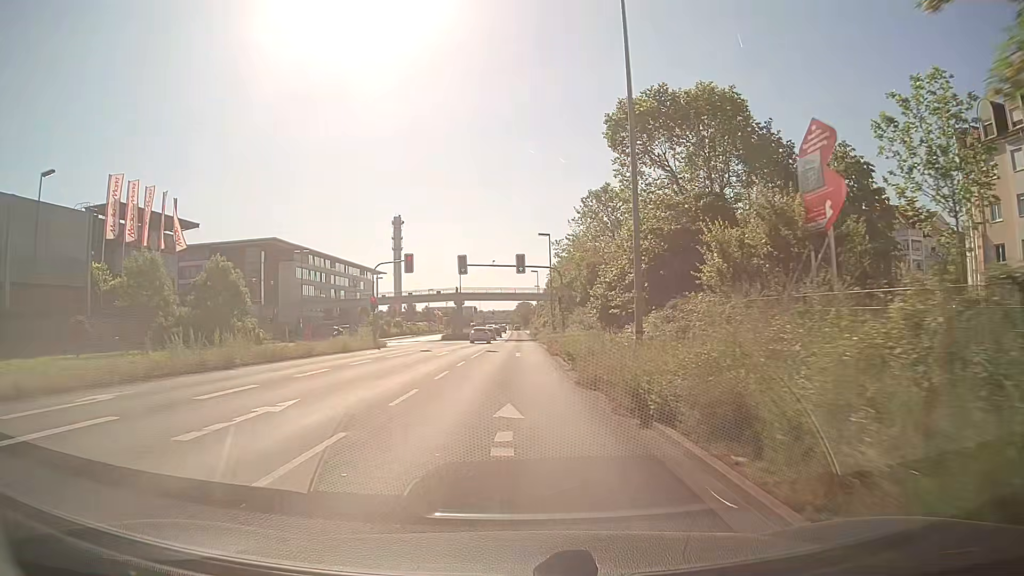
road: primary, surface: asphalt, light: Day
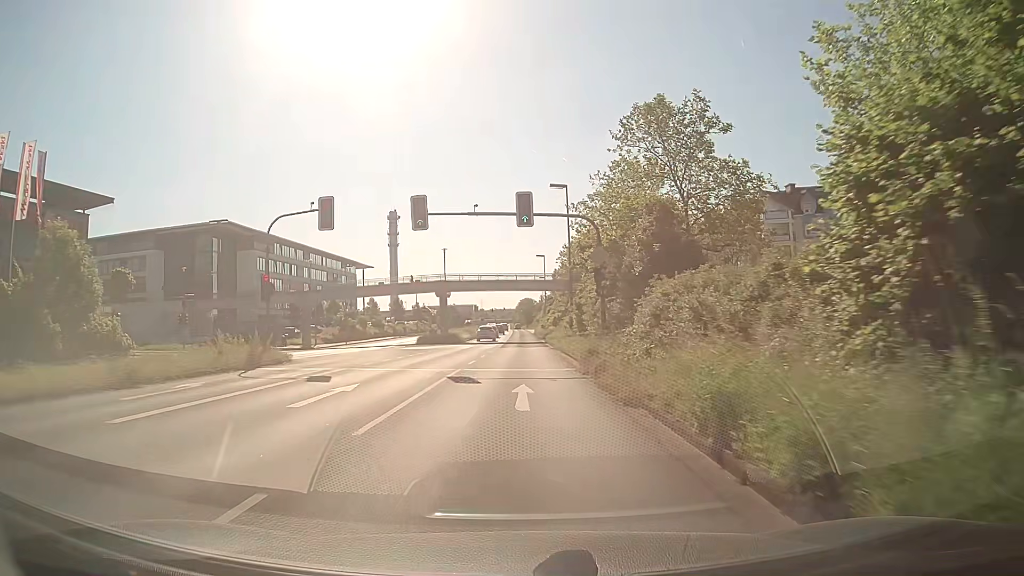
(0.0, +21.4) m; 0°
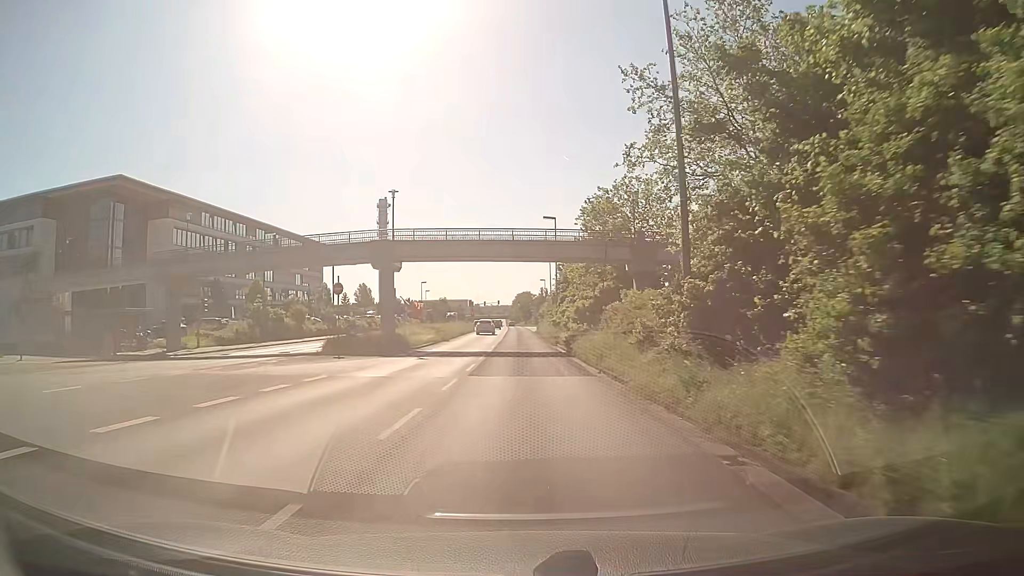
(-0.1, +28.8) m; 0°
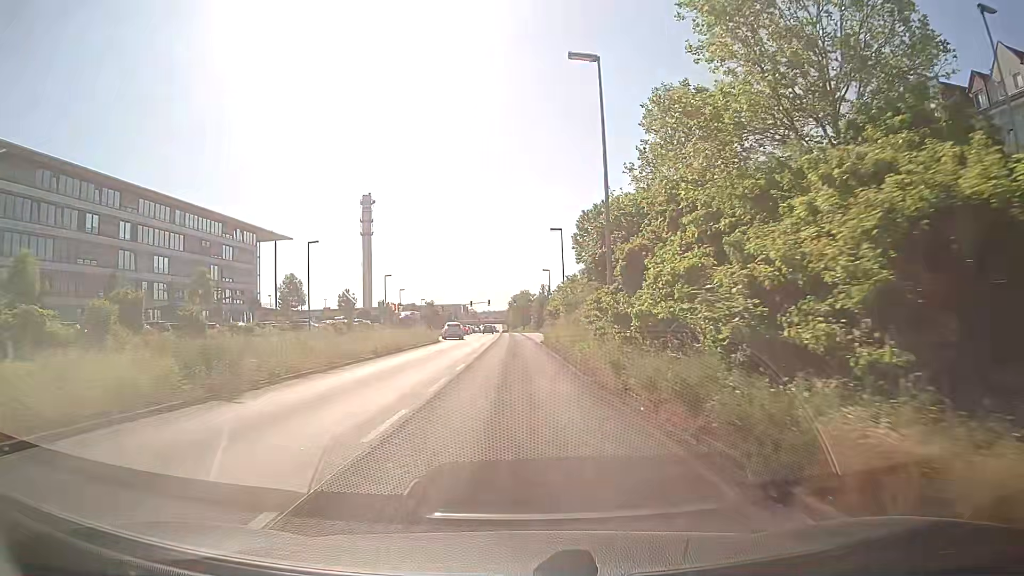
(+0.5, +36.6) m; +1°
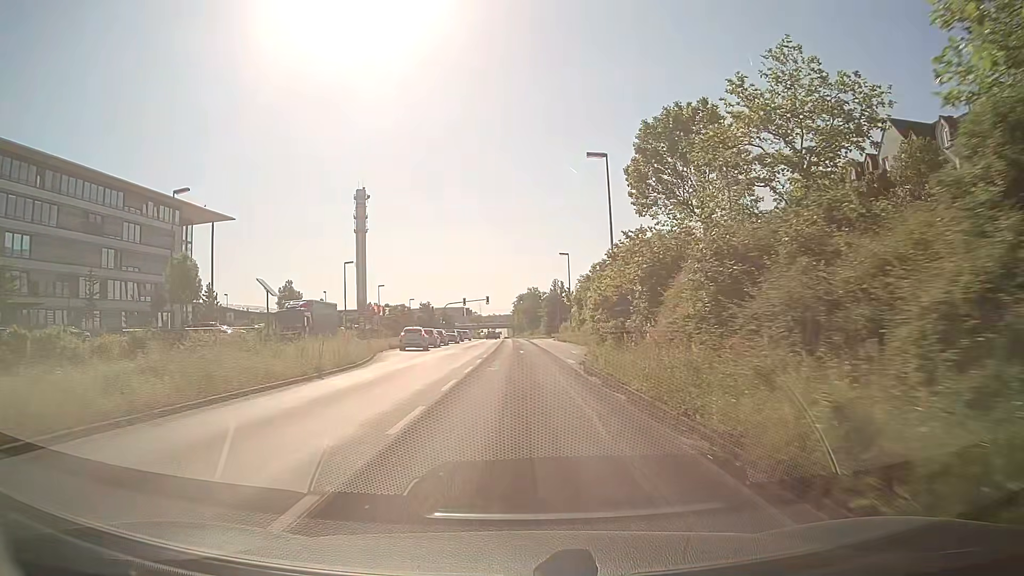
(-0.3, +29.4) m; 0°
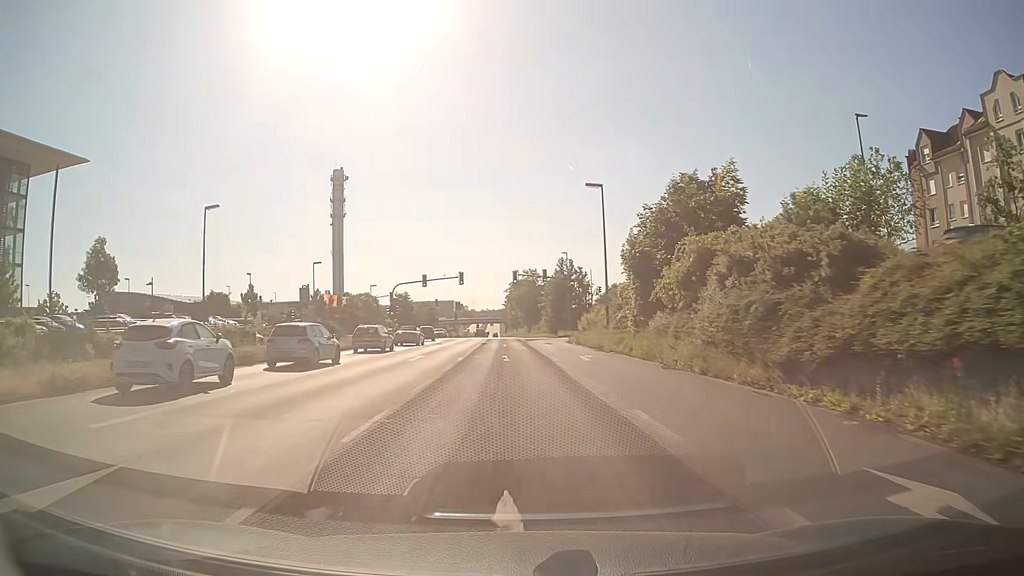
(0.0, +36.6) m; 0°
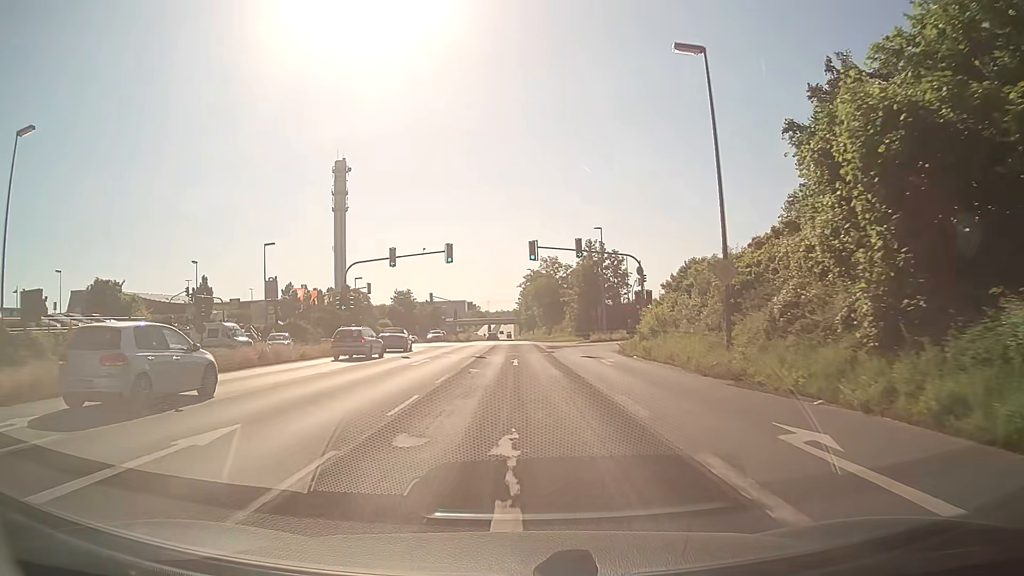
(-0.3, +22.1) m; -1°
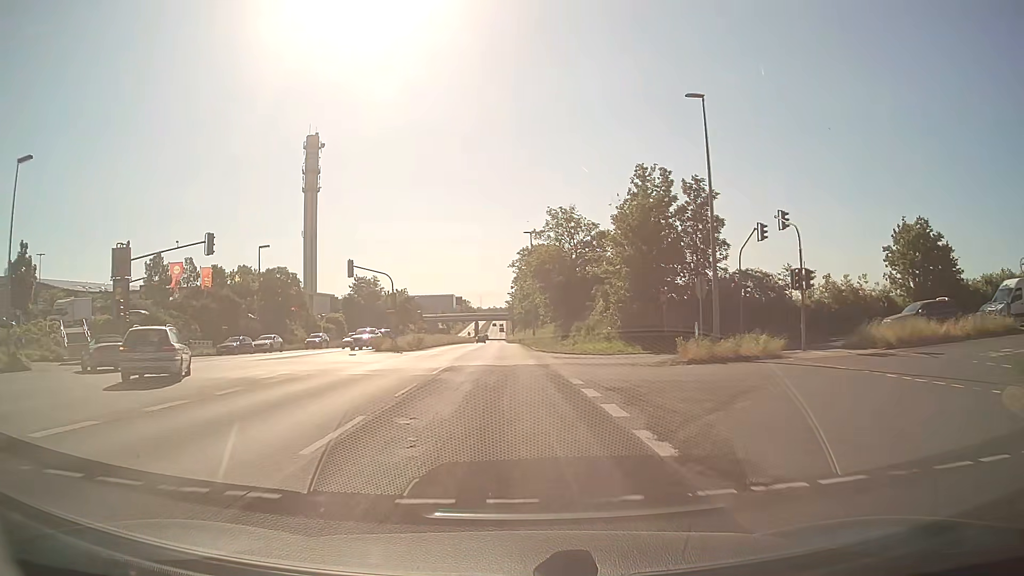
(+0.1, +36.9) m; +1°
(0, +10) (0, +20) (0, +30) (-1, +40) (-1, +50) (-1, +60) (-2, +70) (-2, +80) (-2, +90) (-2, +100) m
